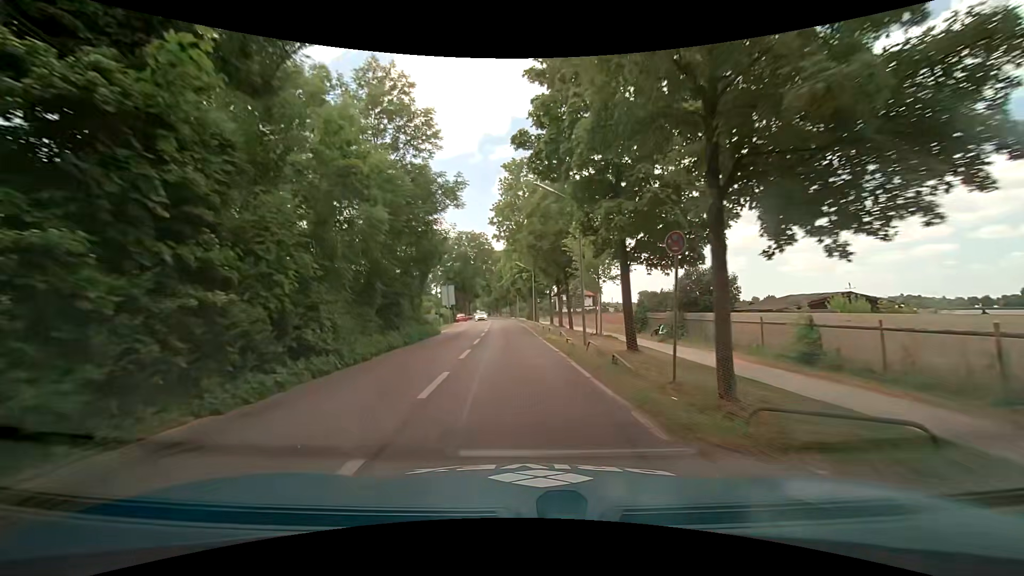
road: tertiary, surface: asphalt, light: Day
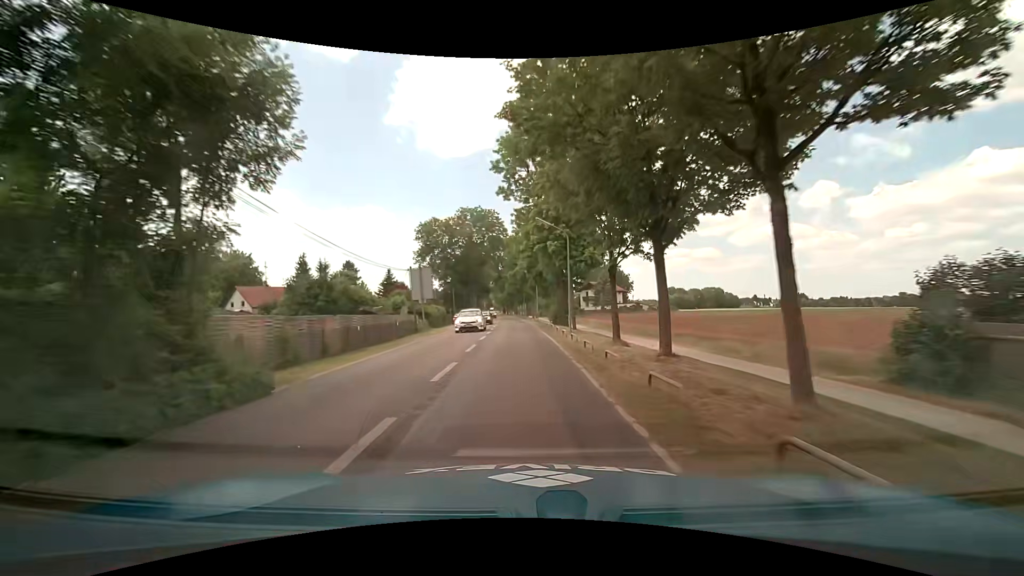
(-0.3, +22.7) m; -2°
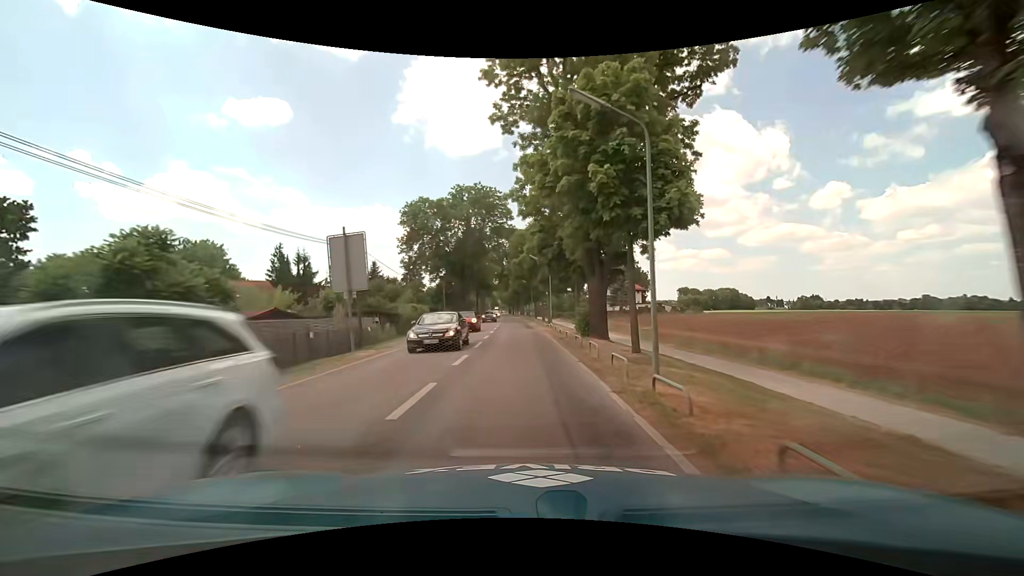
(-0.2, +15.2) m; -1°
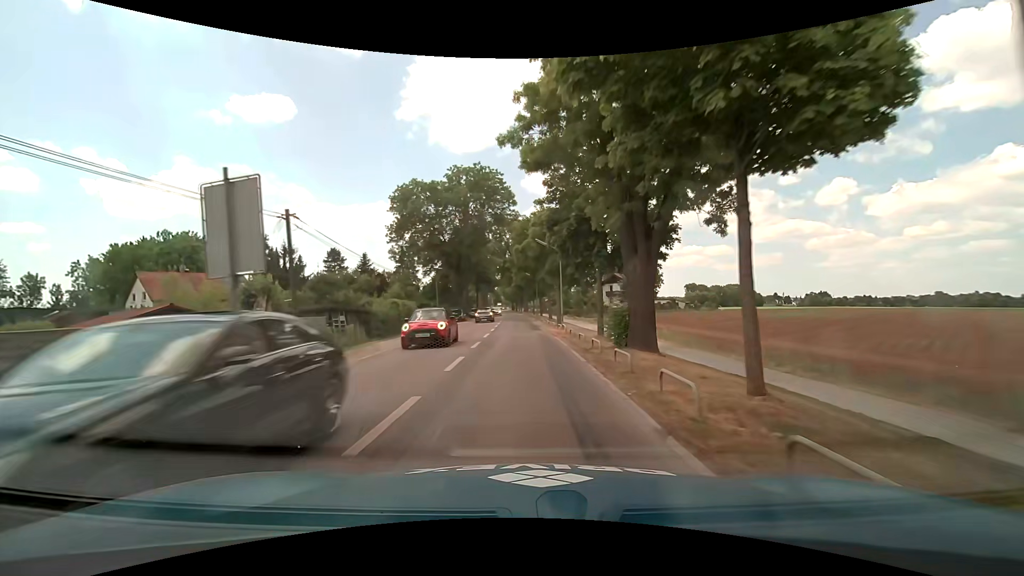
(0.0, +7.6) m; 0°
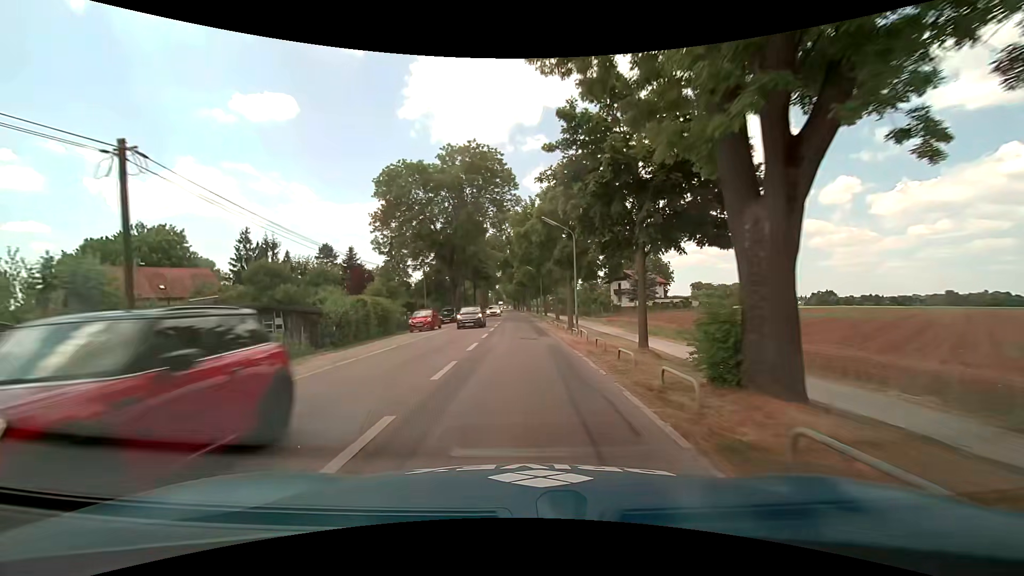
(-0.1, +7.6) m; -1°
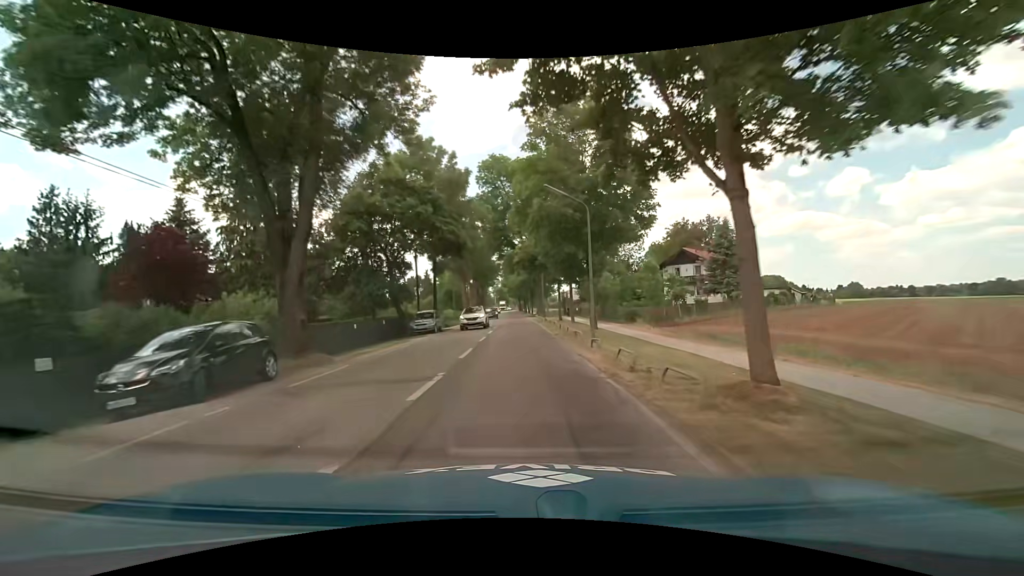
(-0.1, +38.3) m; 0°
(0, +10) (0, +20) (0, +30) (-1, +40) (-1, +50) (-1, +60) (-2, +70) (-2, +80) (-3, +90) (-3, +100) m
